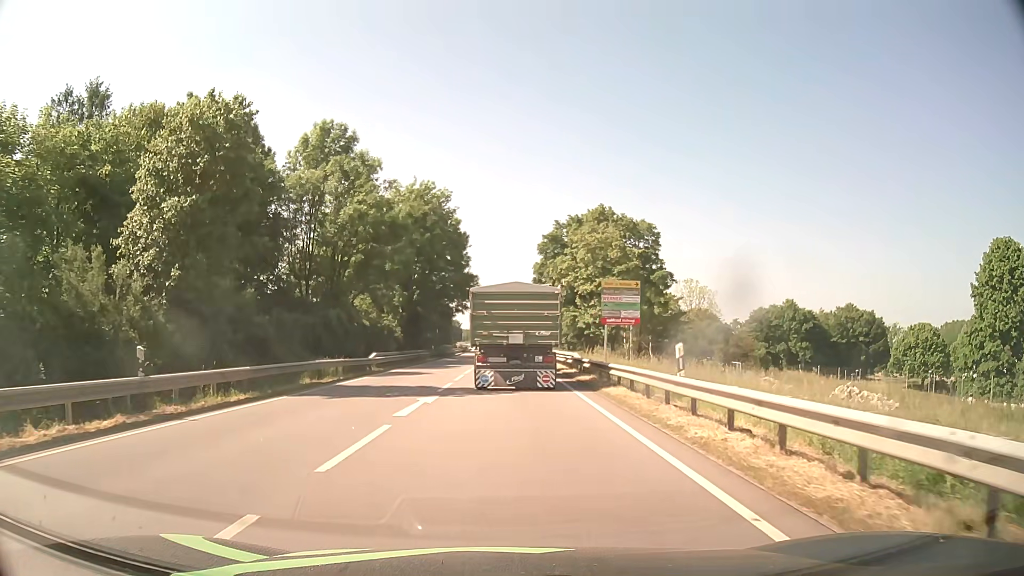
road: primary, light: Day
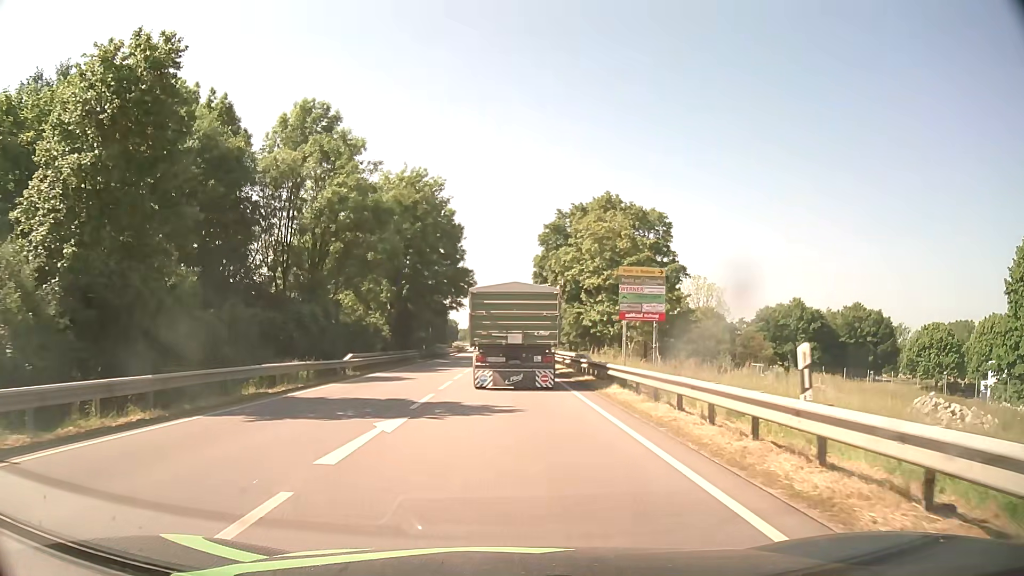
(0.0, +5.1) m; 0°
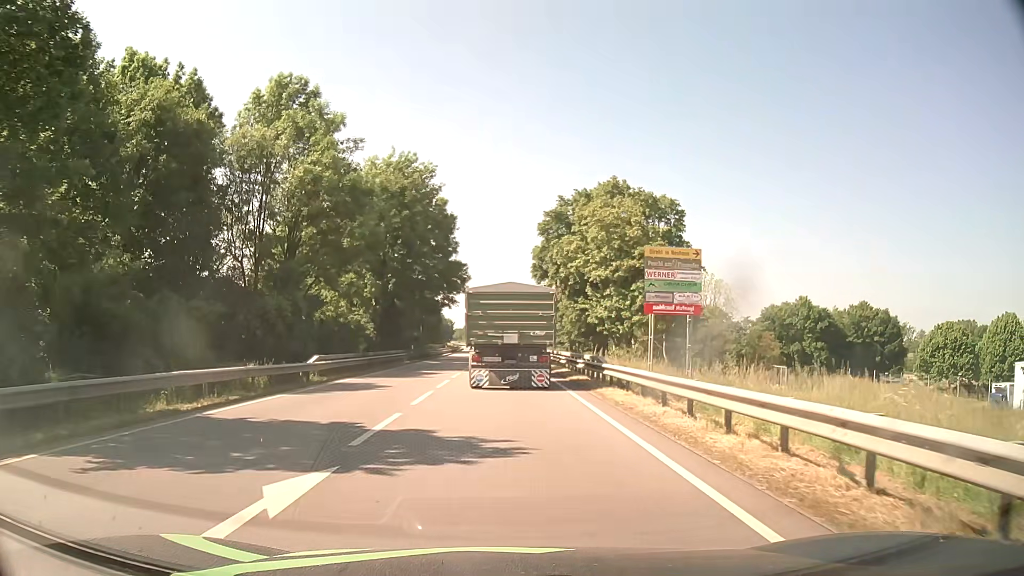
(0.0, +5.1) m; +1°
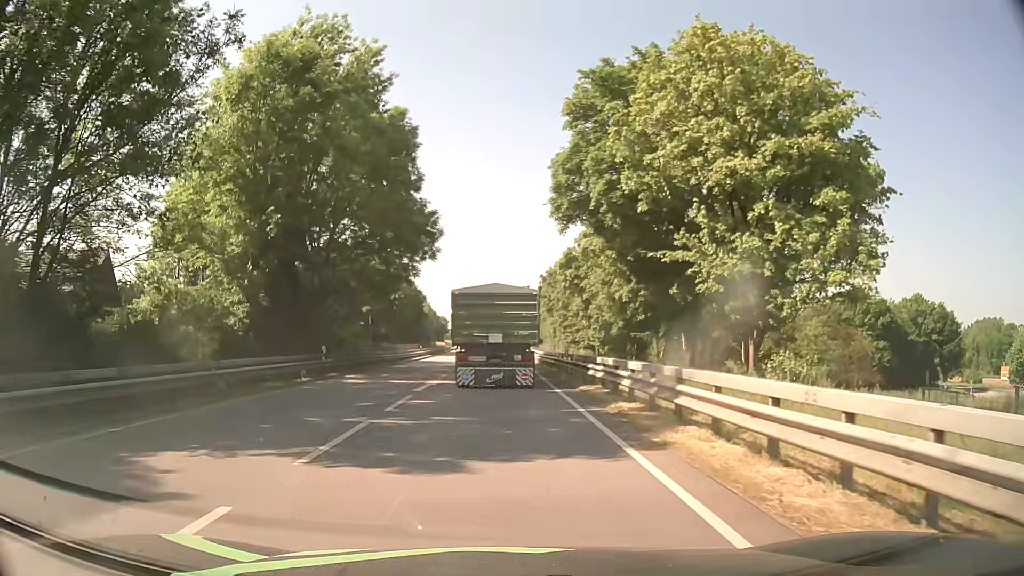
(+0.1, +25.5) m; 0°
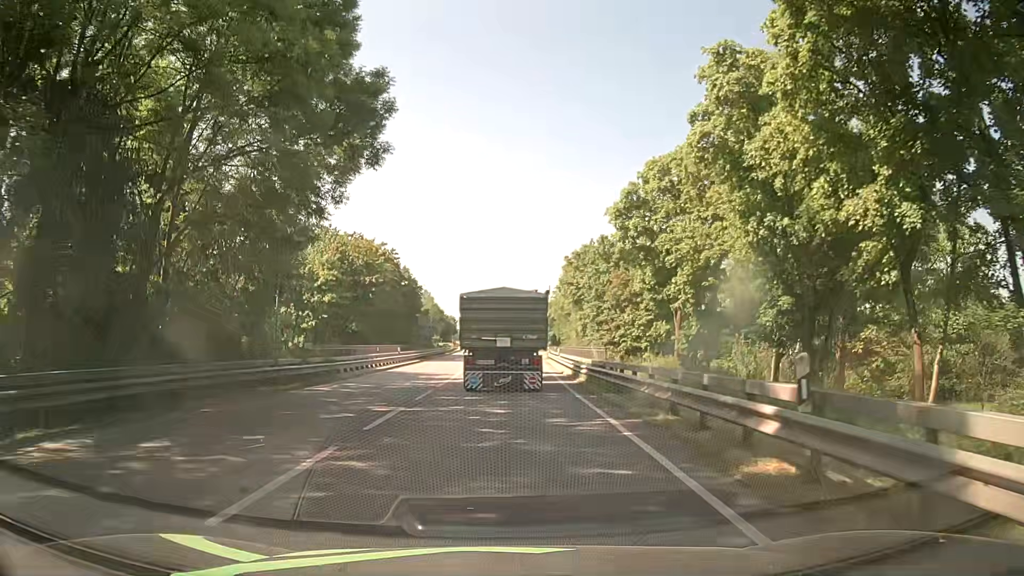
(-0.3, +21.0) m; -1°
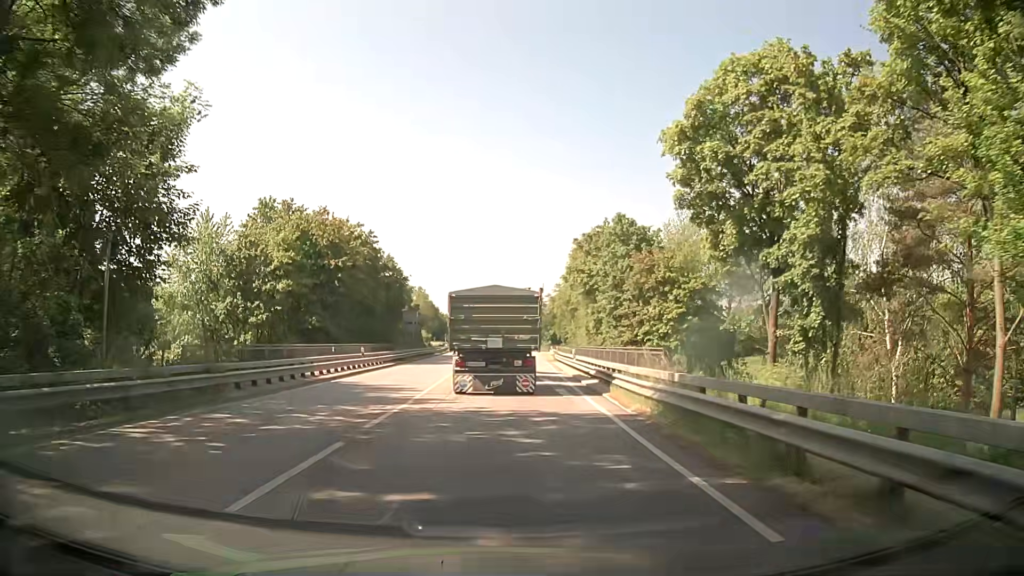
(+0.1, +11.6) m; +1°
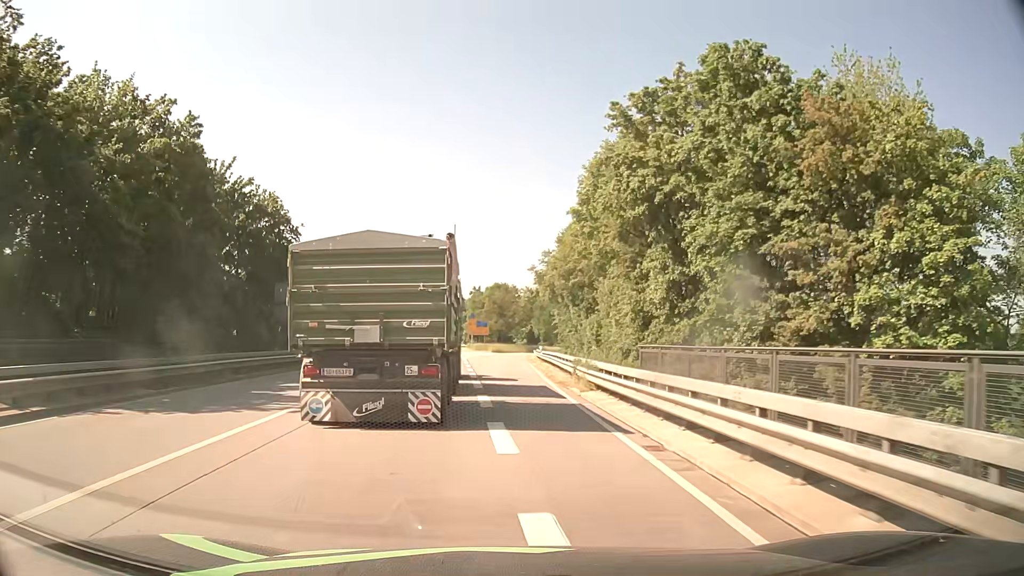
(+0.5, +34.7) m; +2°
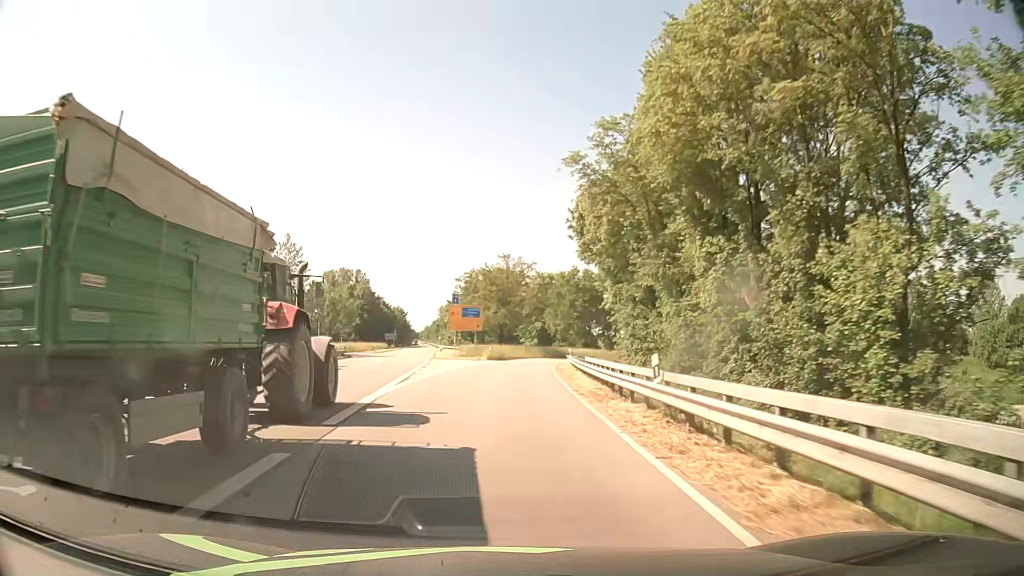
(+0.1, +39.9) m; -1°
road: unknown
(0, +10) (0, +20) (0, +30) (+1, +40) (+2, +50) (+3, +60) (+5, +70) (+8, +79) (+12, +88) (+18, +97) m
